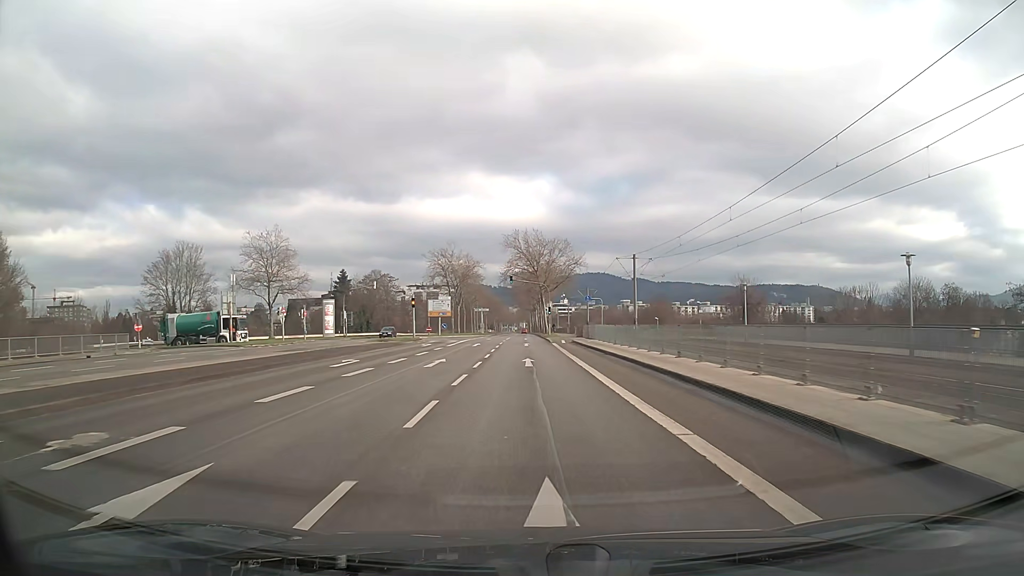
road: secondary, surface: asphalt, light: Day
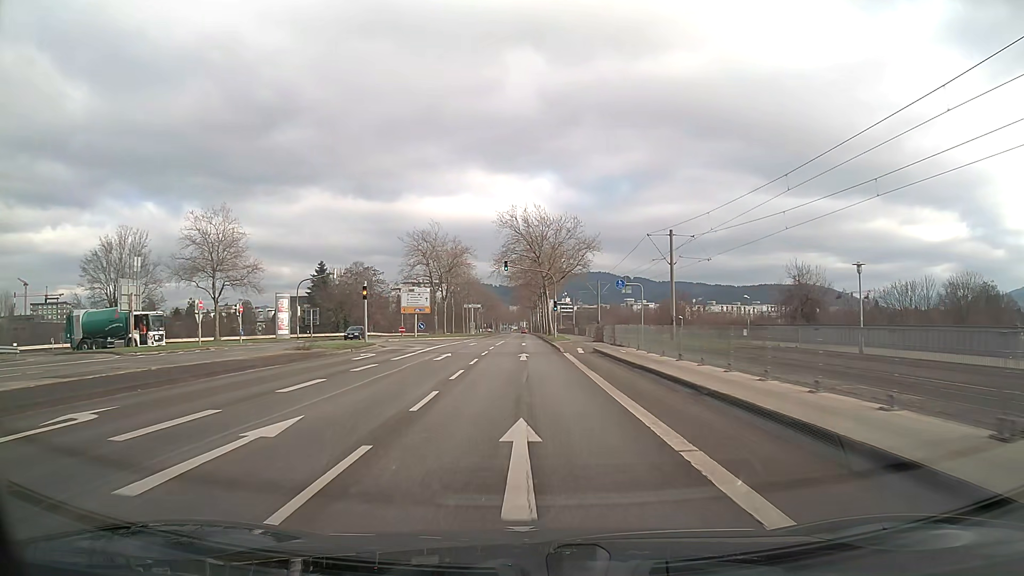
(+0.1, +16.4) m; 0°
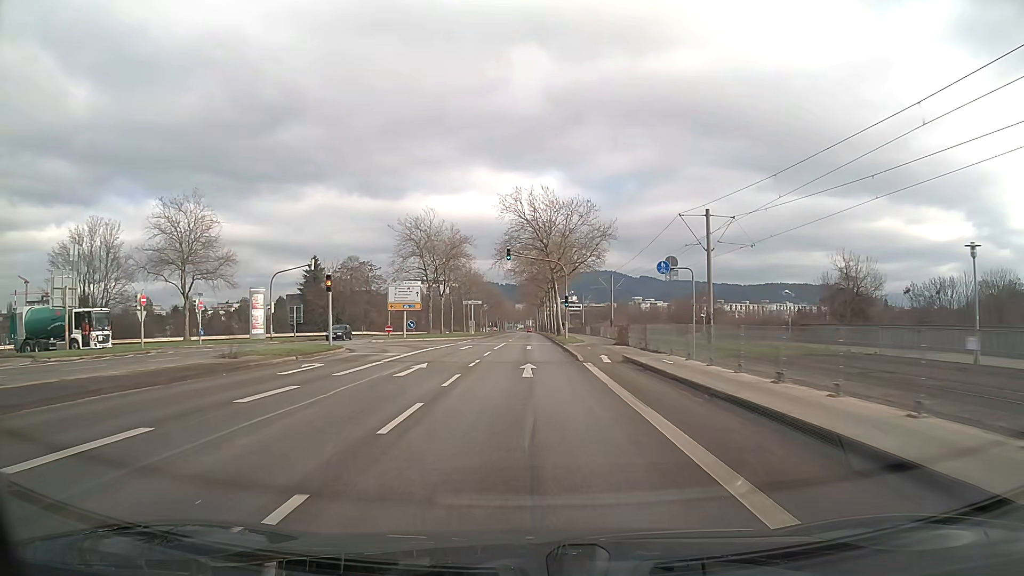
(0.0, +8.2) m; 0°
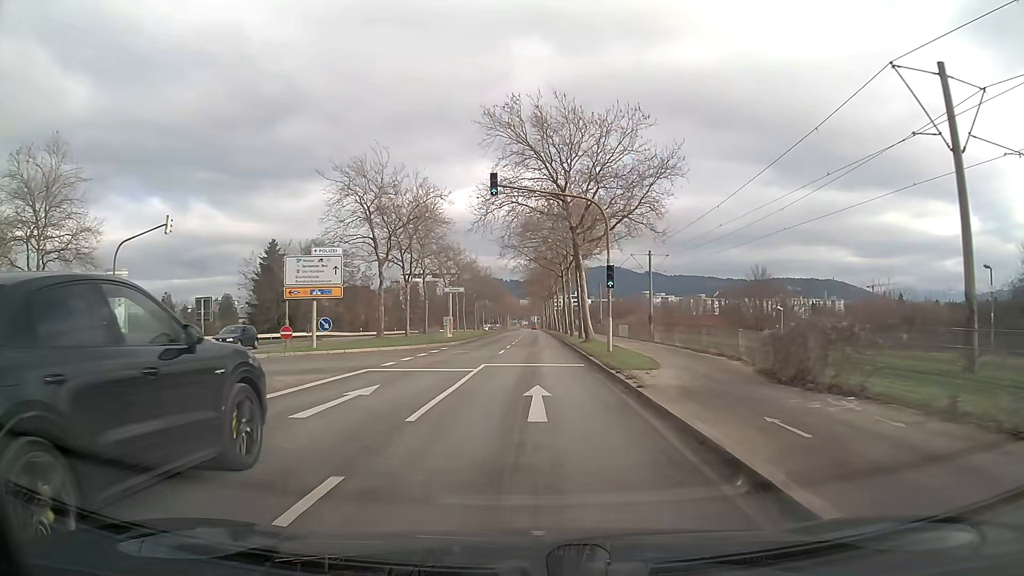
(-0.1, +23.4) m; 0°
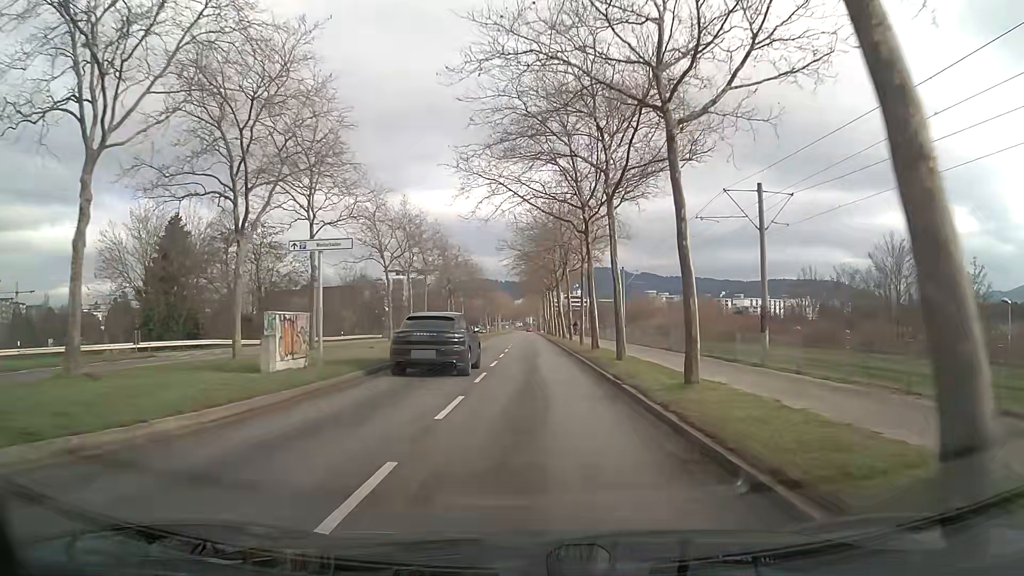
(0.0, +30.0) m; 0°
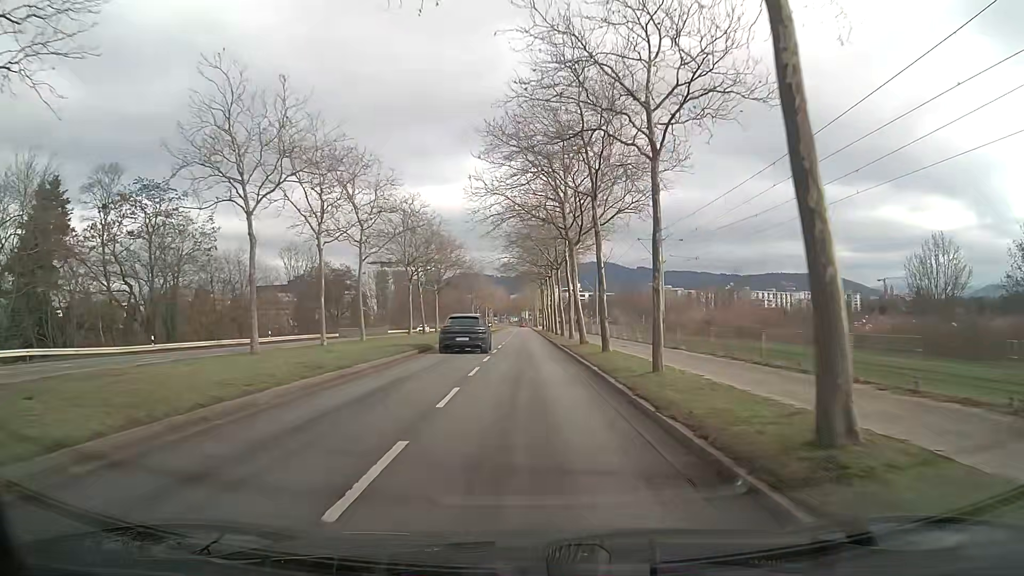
(+0.2, +23.1) m; +1°
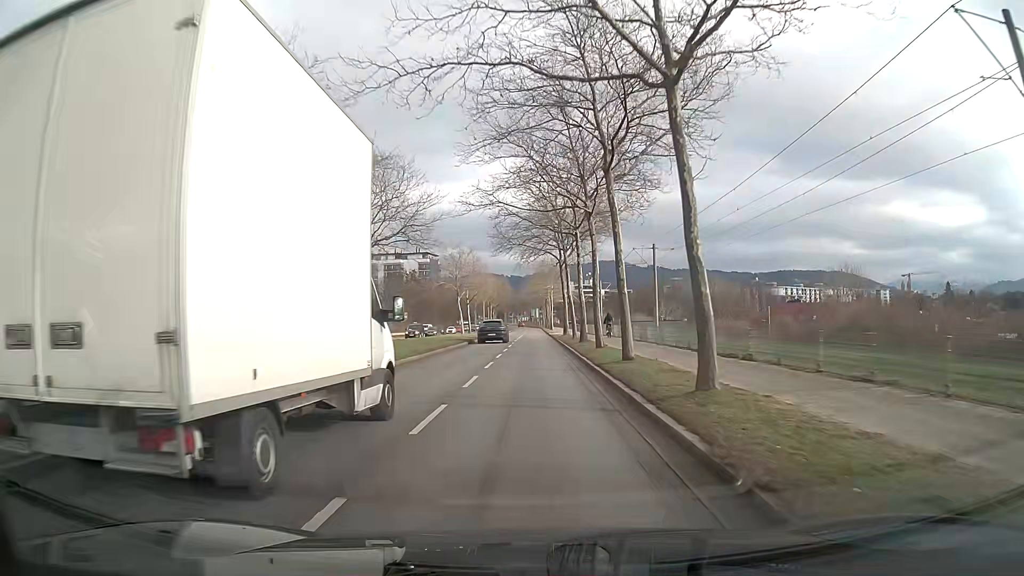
(-0.4, +38.5) m; -1°
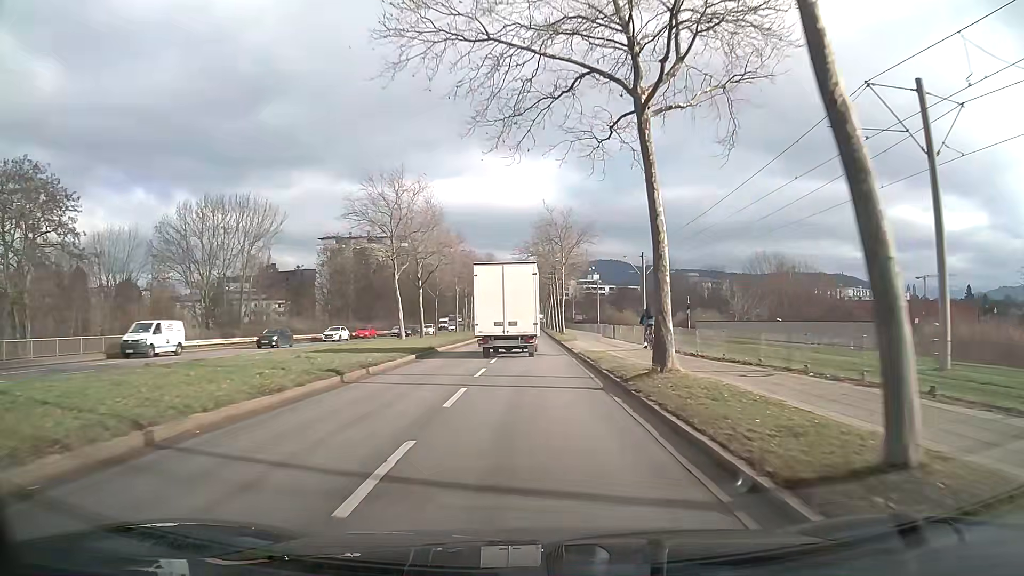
(+0.1, +39.6) m; 0°
(0, +10) (0, +20) (0, +30) (0, +40) (0, +50) (0, +60) (0, +70) (0, +80) (0, +90) (0, +100) m
